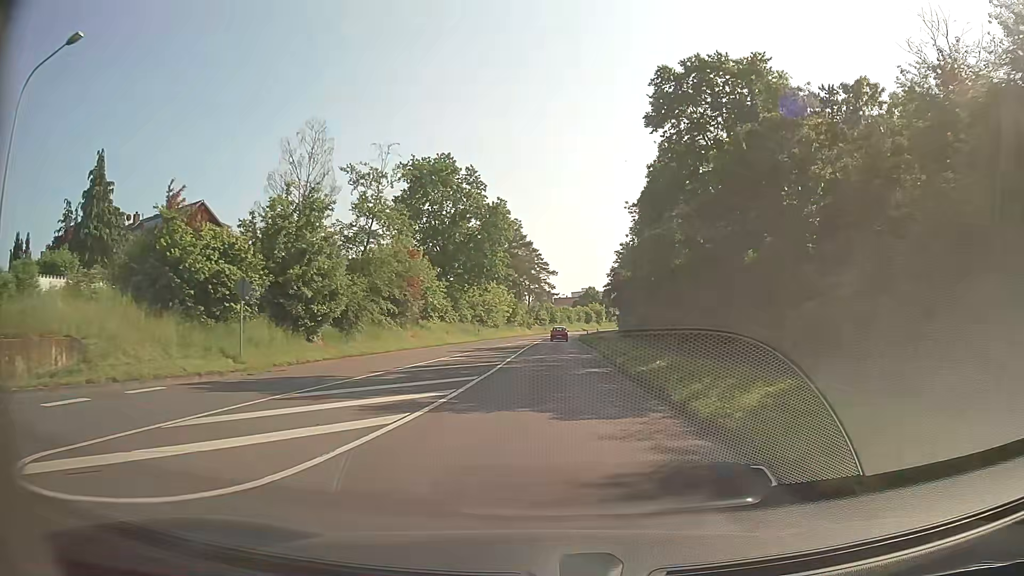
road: secondary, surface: asphalt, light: Day
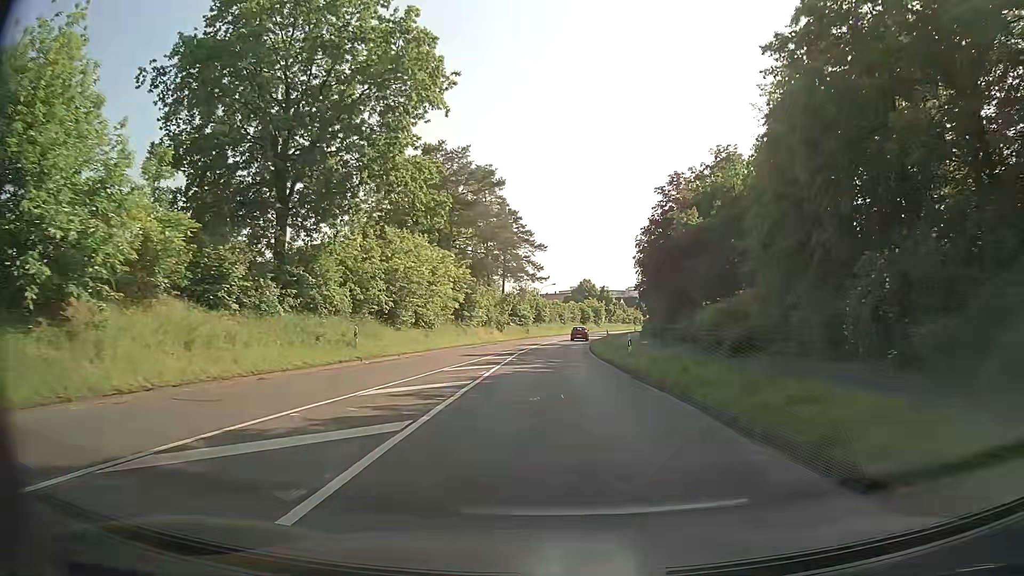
(+0.4, +40.6) m; +1°
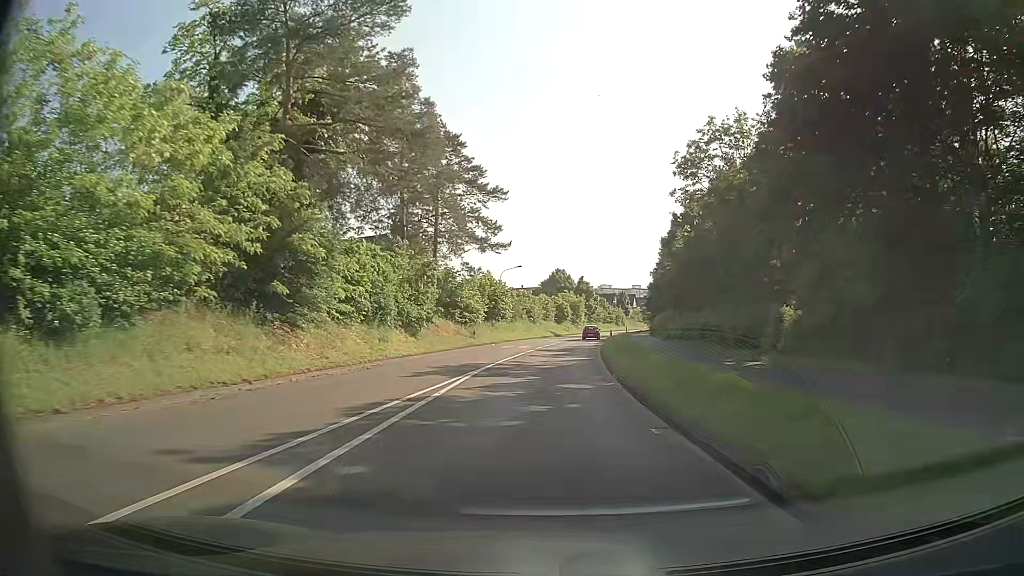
(+0.6, +32.2) m; +3°
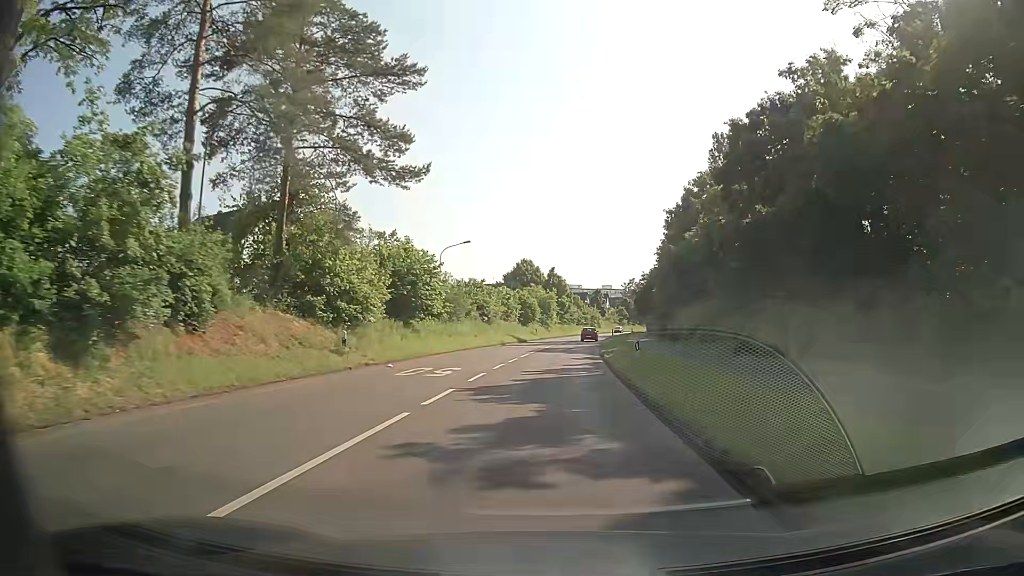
(+0.4, +23.9) m; +3°
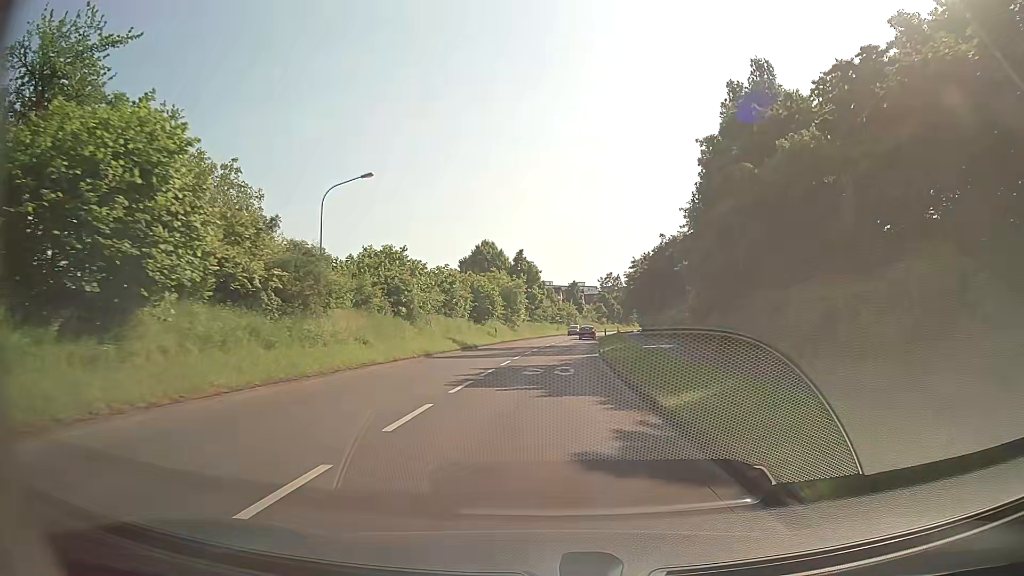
(+0.3, +23.7) m; +2°
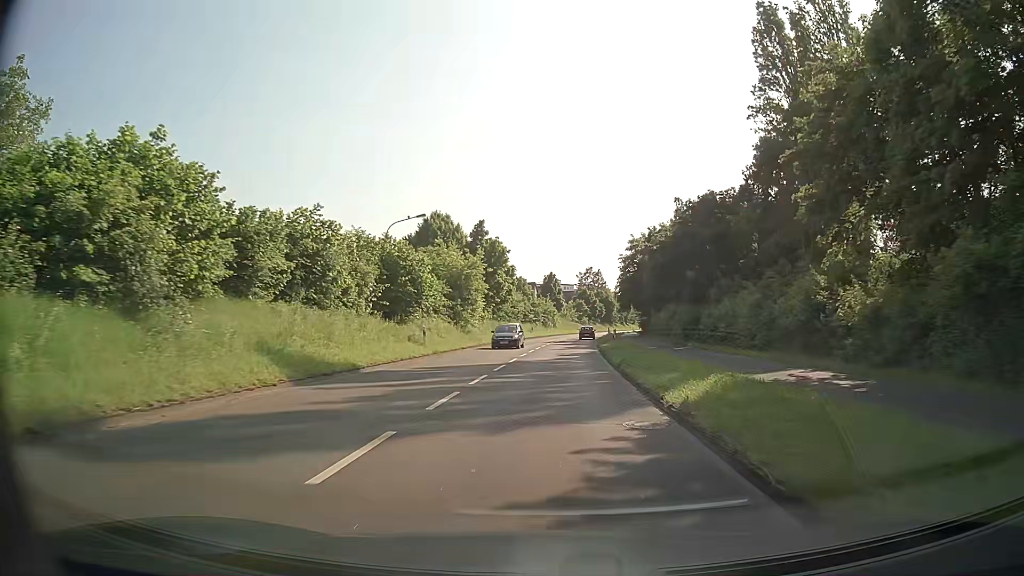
(+0.4, +23.4) m; +2°
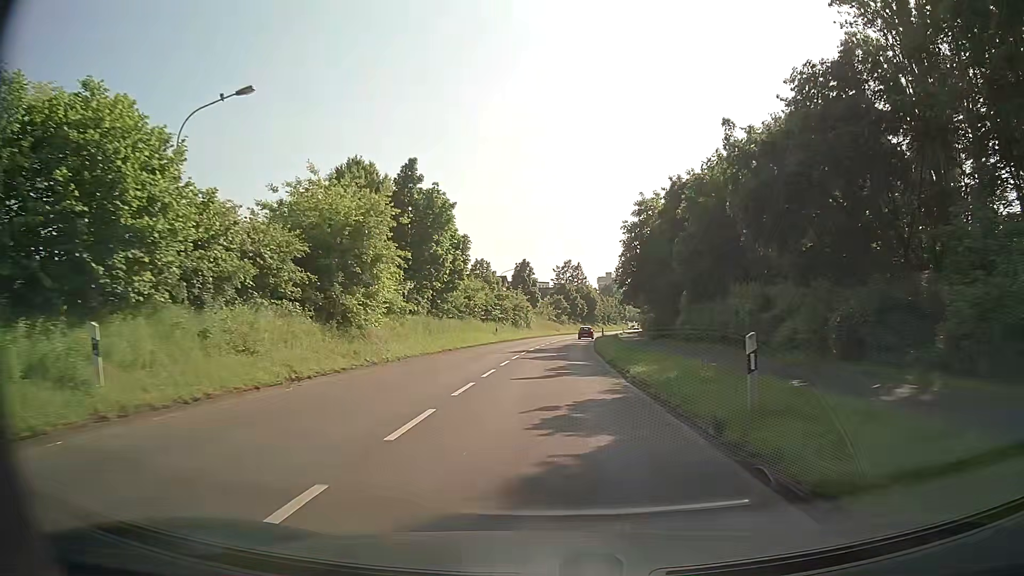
(+0.5, +23.2) m; +2°
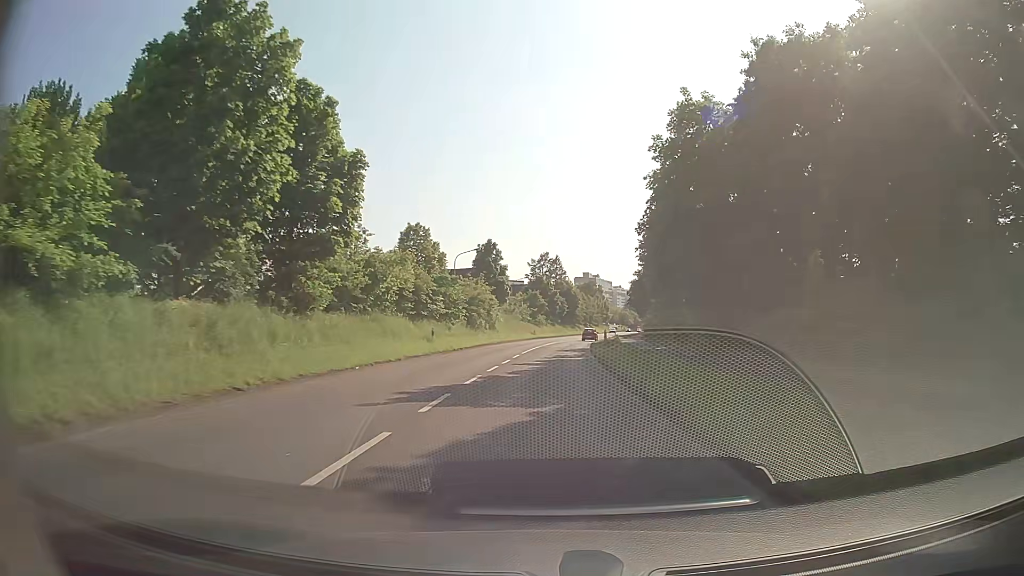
(+0.3, +23.0) m; +2°
(0, +10) (0, +20) (+1, +30) (+1, +40) (+2, +50) (+3, +60) (+4, +70) (+5, +80) (+7, +90) (+8, +100) m
